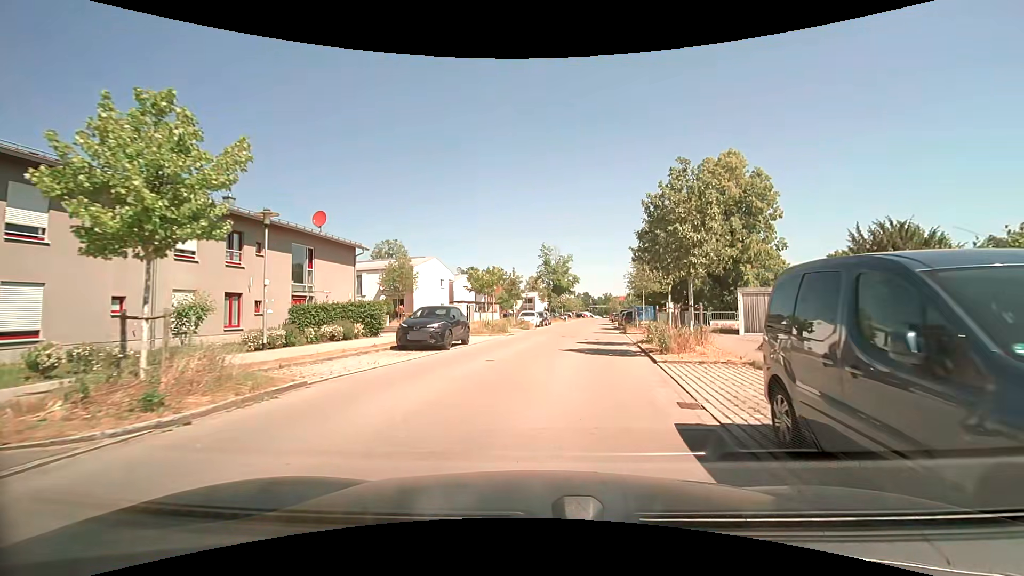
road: residential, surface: asphalt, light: Day
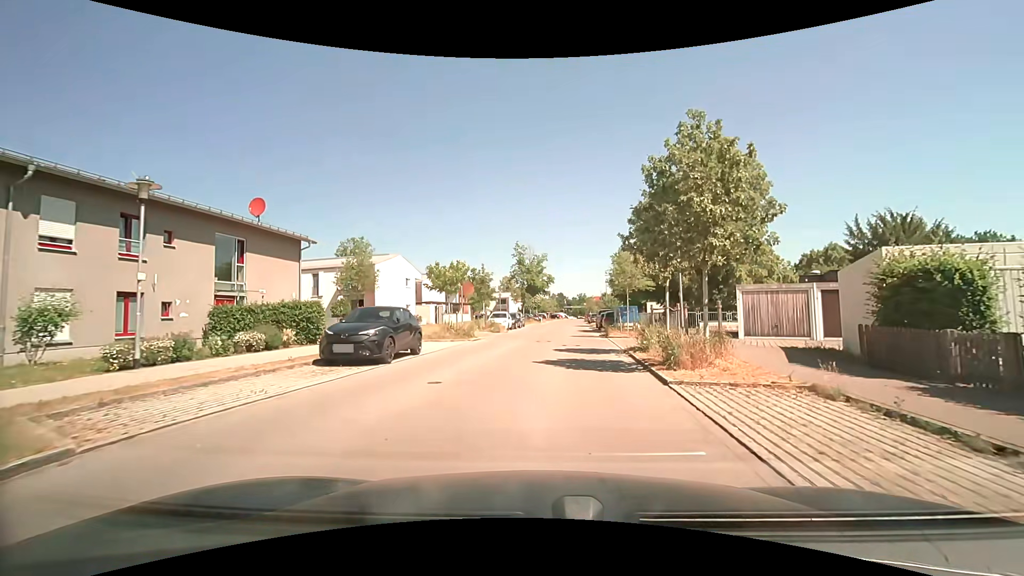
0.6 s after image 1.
(+0.1, +3.9) m; +3°
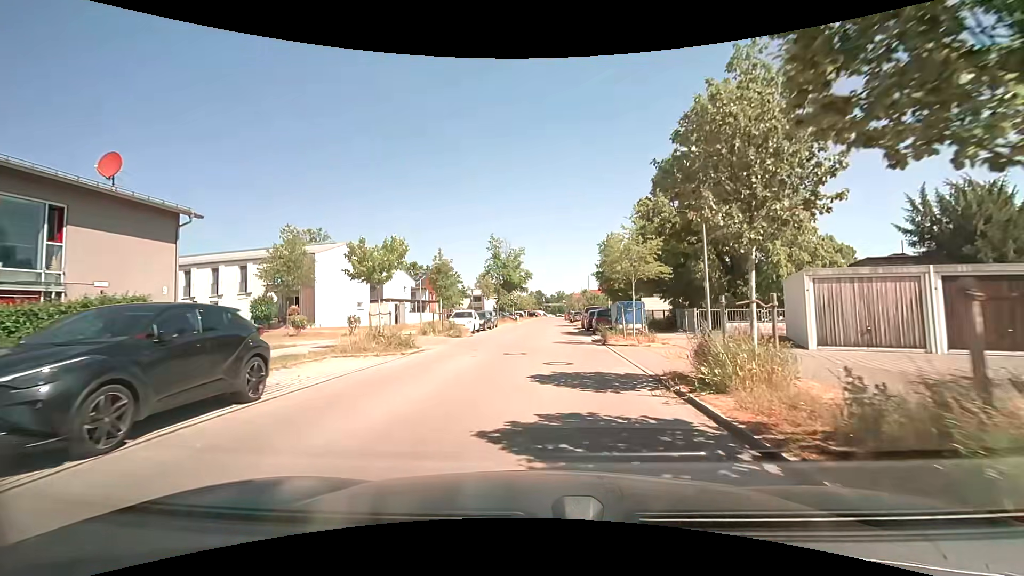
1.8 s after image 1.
(+0.2, +8.1) m; +2°
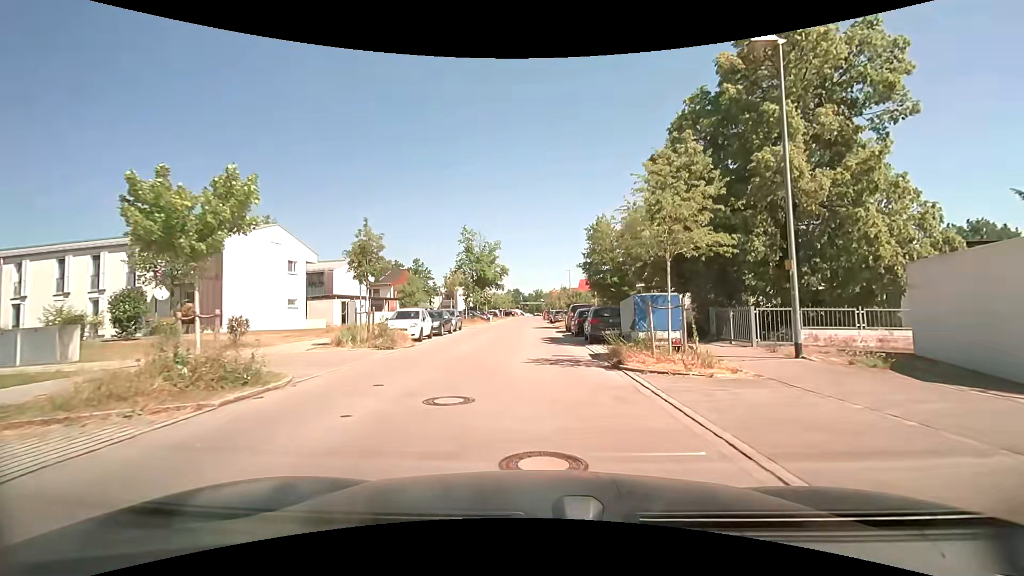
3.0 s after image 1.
(+0.2, +8.5) m; +2°
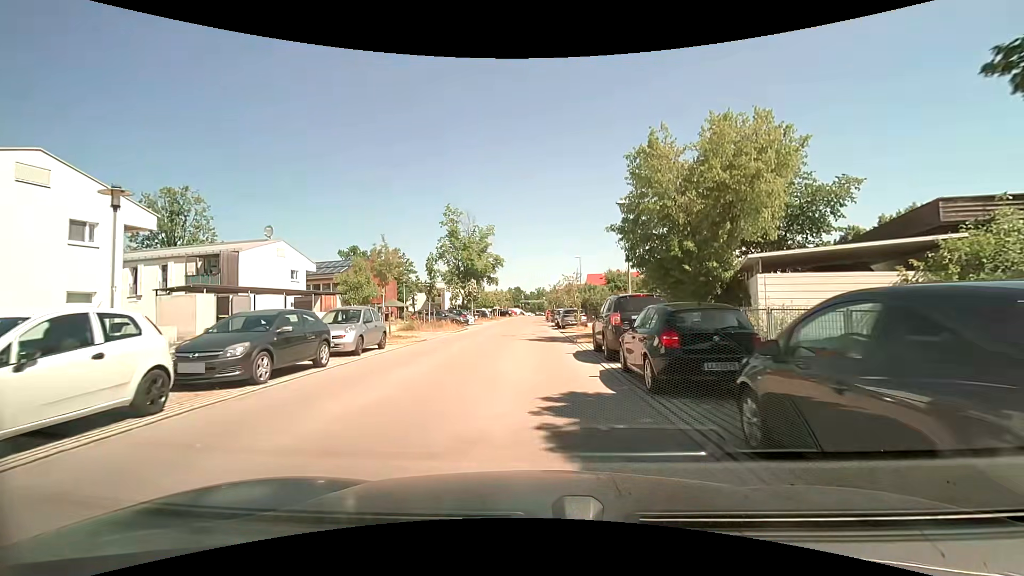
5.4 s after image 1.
(+0.3, +17.7) m; 0°
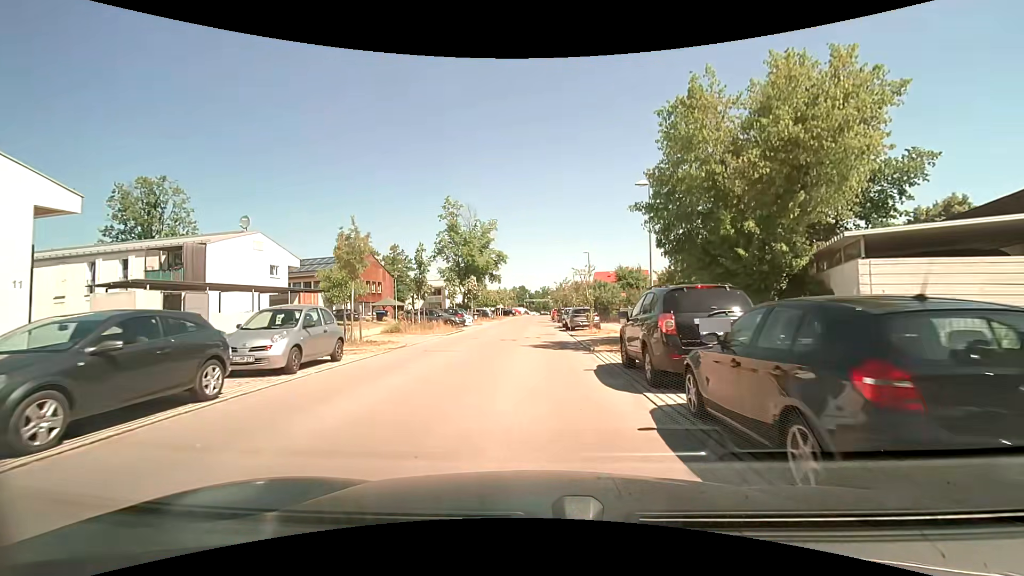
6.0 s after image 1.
(0.0, +4.5) m; -1°
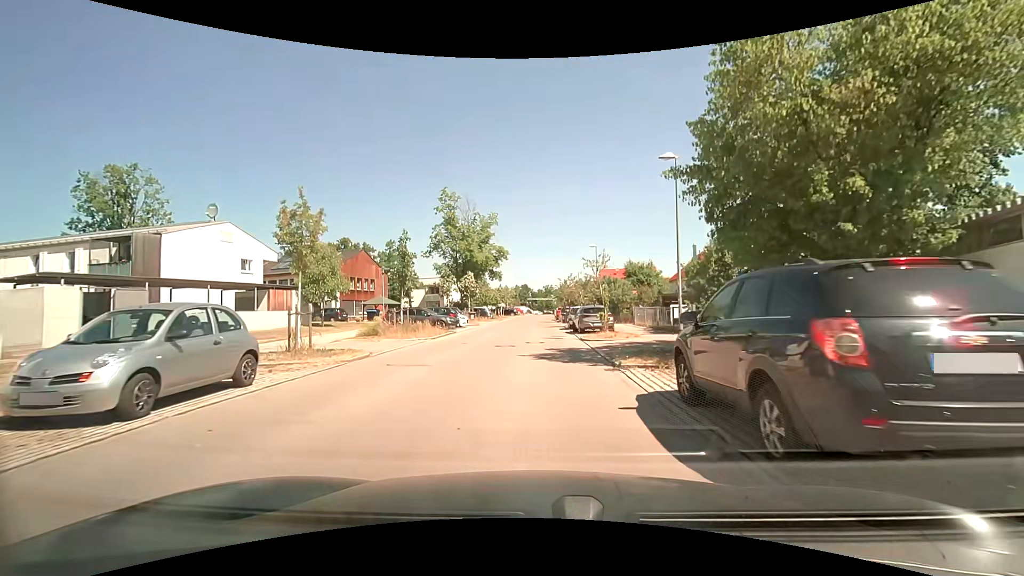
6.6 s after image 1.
(0.0, +4.4) m; 0°
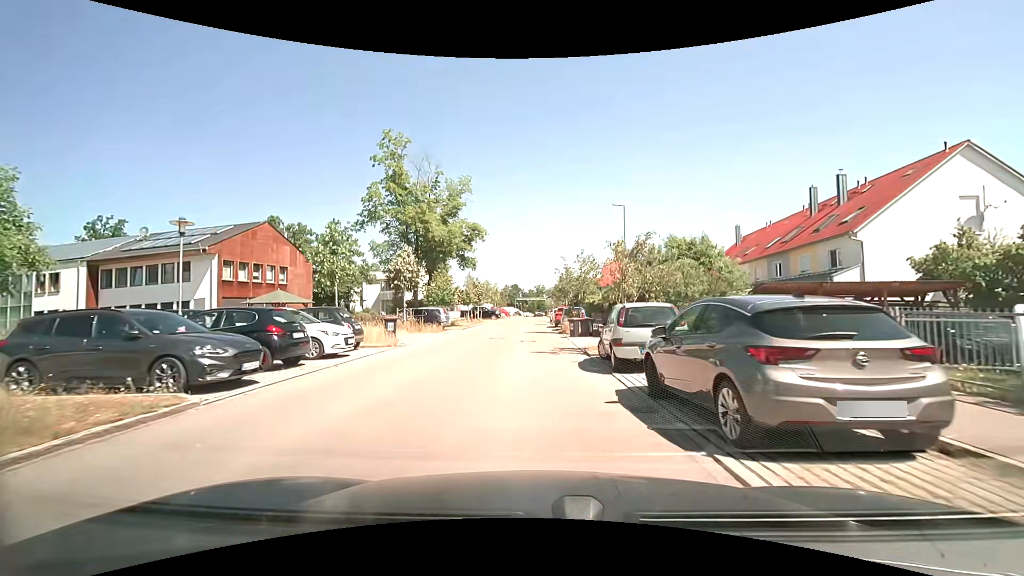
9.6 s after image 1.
(0.0, +21.3) m; 0°
(0, +10) (0, +20) (0, +30) (0, +40) (0, +50) (0, +60) (0, +70) (0, +80) (+1, +90) (+1, +100) m
